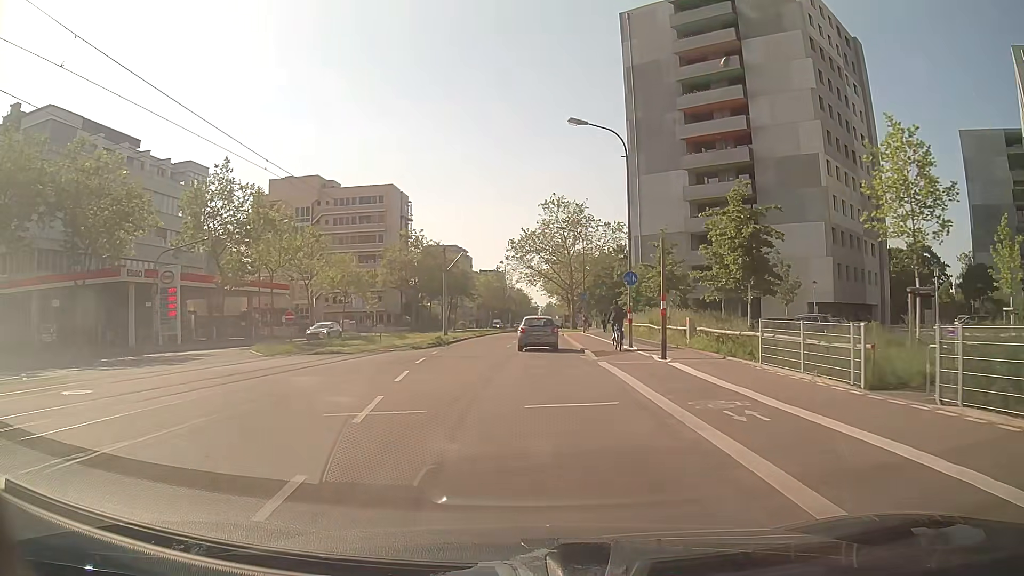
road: tertiary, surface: asphalt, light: Day
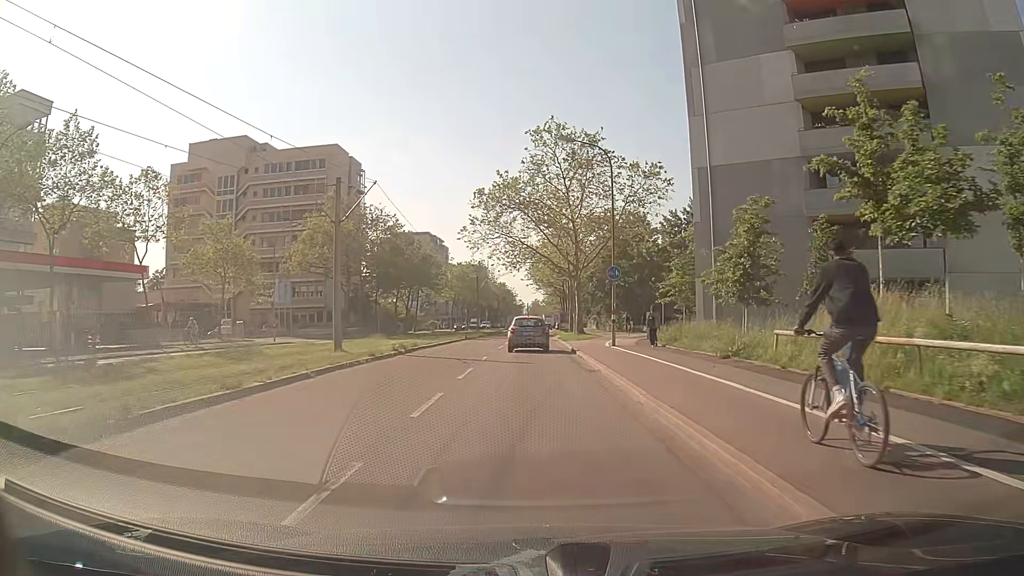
(+0.4, +29.3) m; +1°
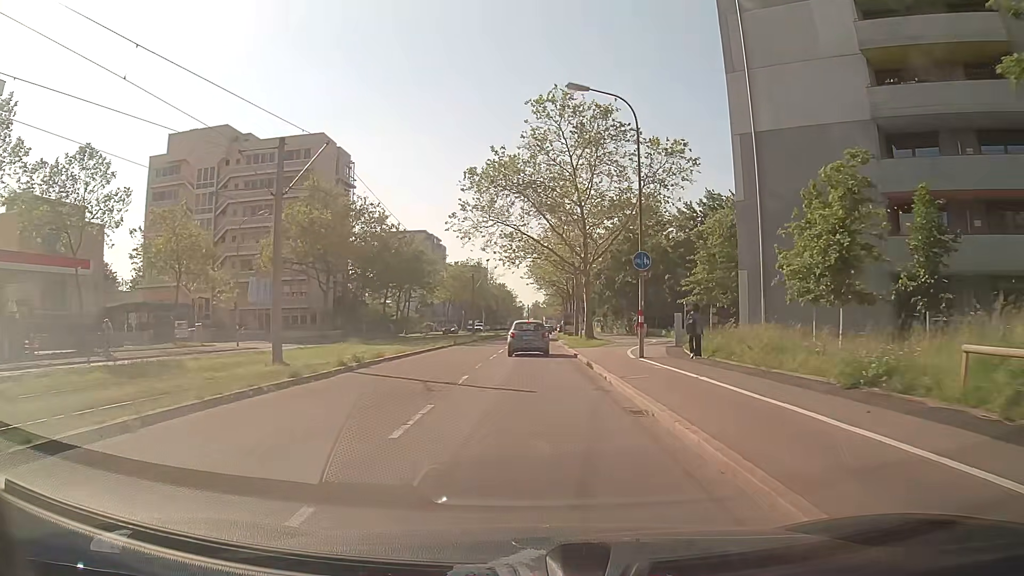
(0.0, +7.3) m; 0°
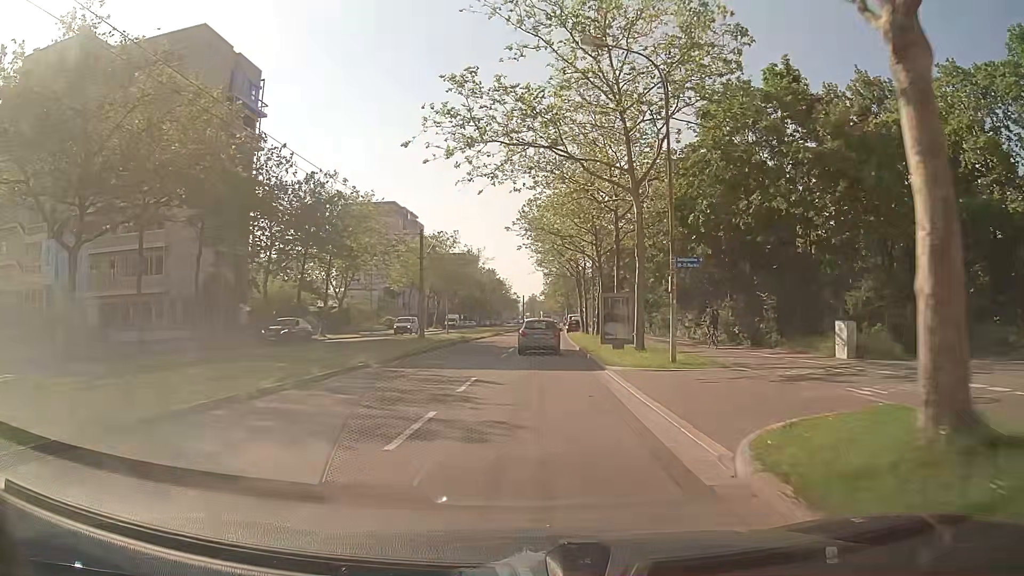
(0.0, +36.6) m; 0°
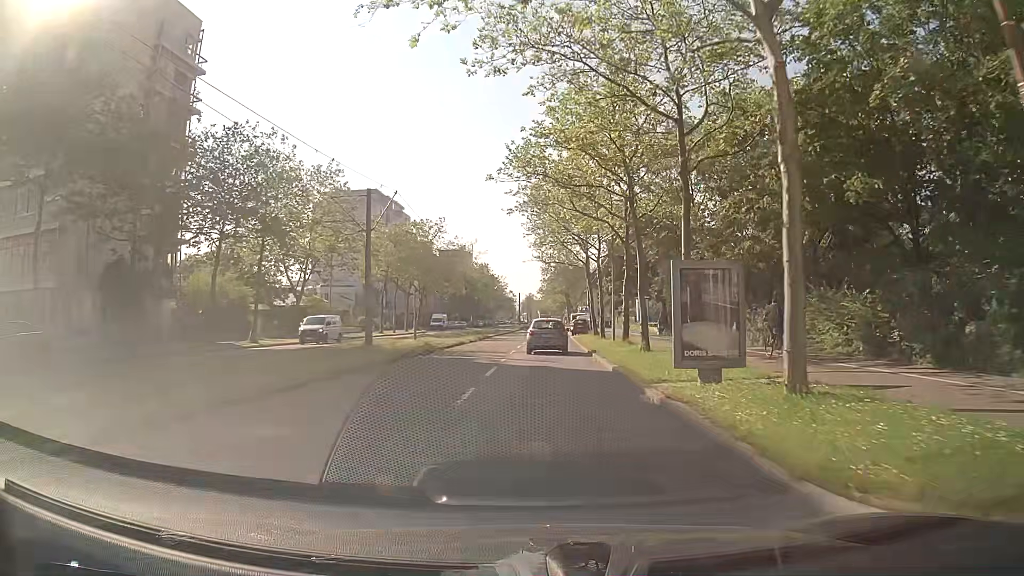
(+0.1, +14.3) m; +1°
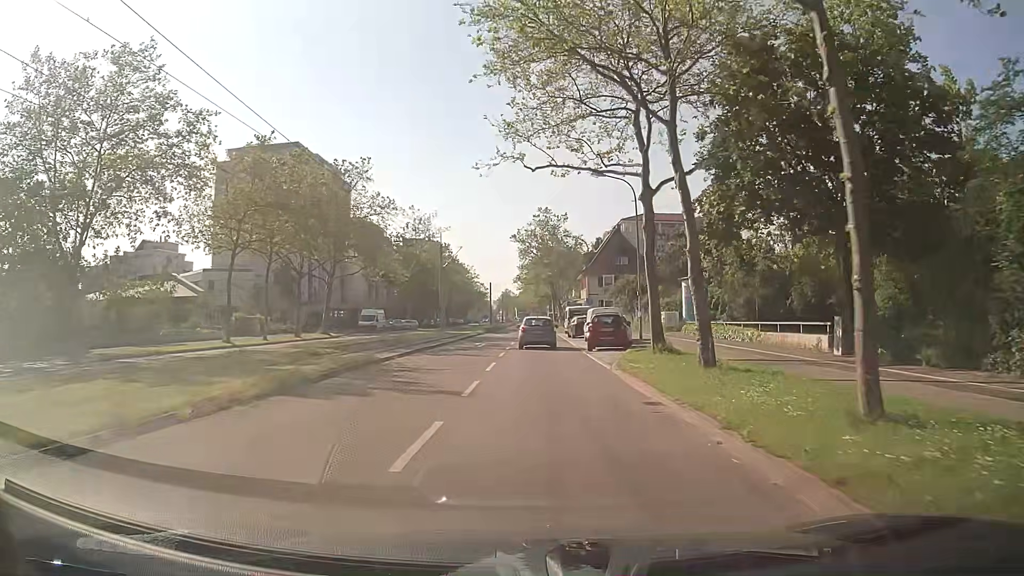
(+0.5, +34.7) m; +2°
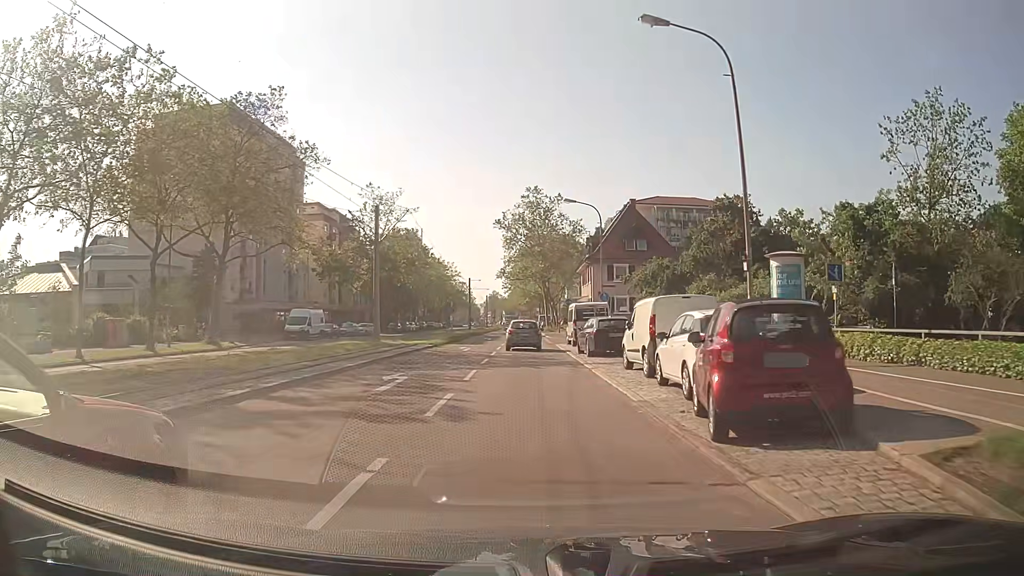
(+0.1, +20.4) m; +1°
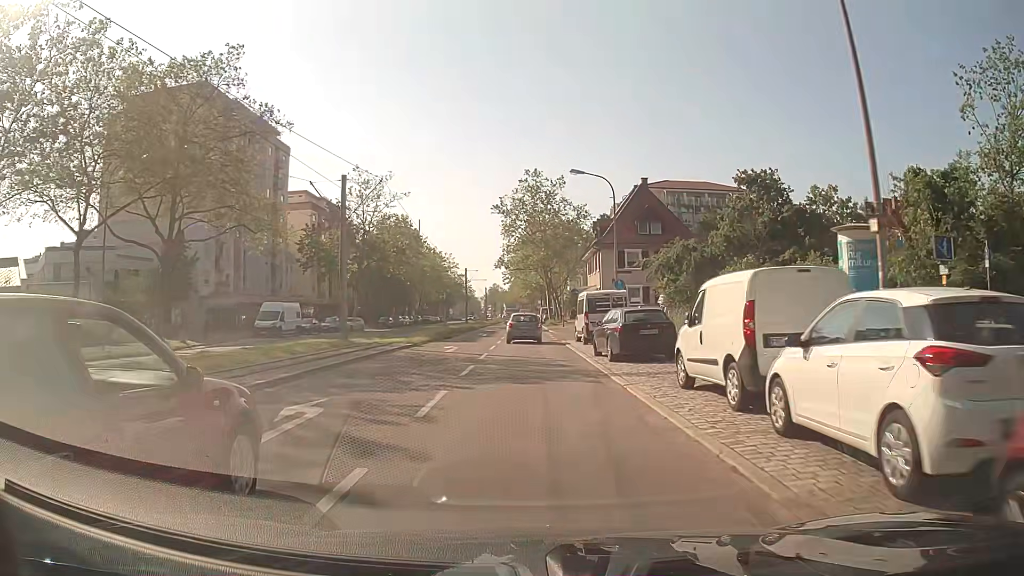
(0.0, +6.7) m; 0°
(0, +10) (0, +20) (0, +30) (-1, +40) (-1, +50) (-1, +60) (-1, +70) (-1, +80) (-1, +90) (-2, +100) m
